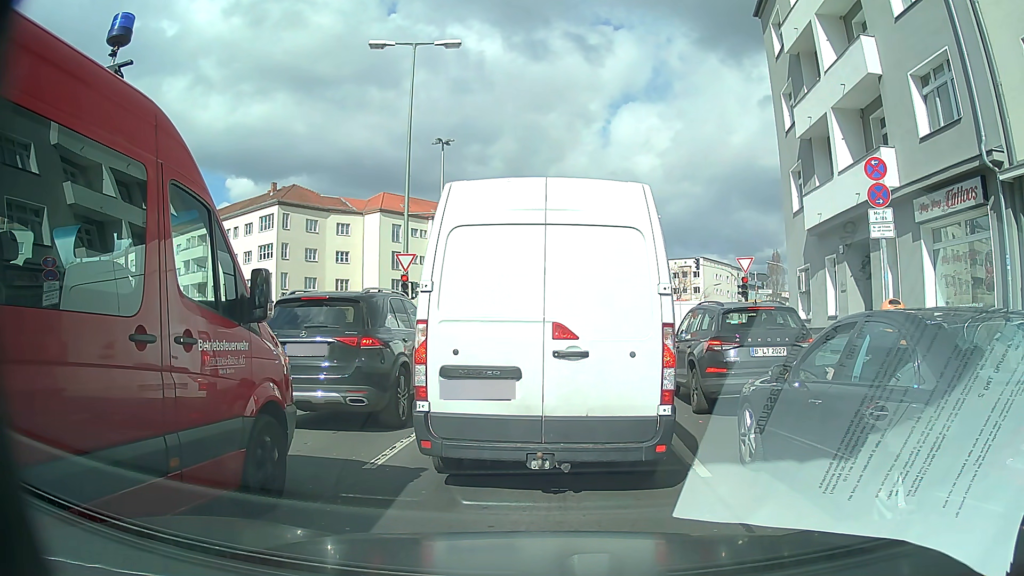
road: secondary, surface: asphalt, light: Day
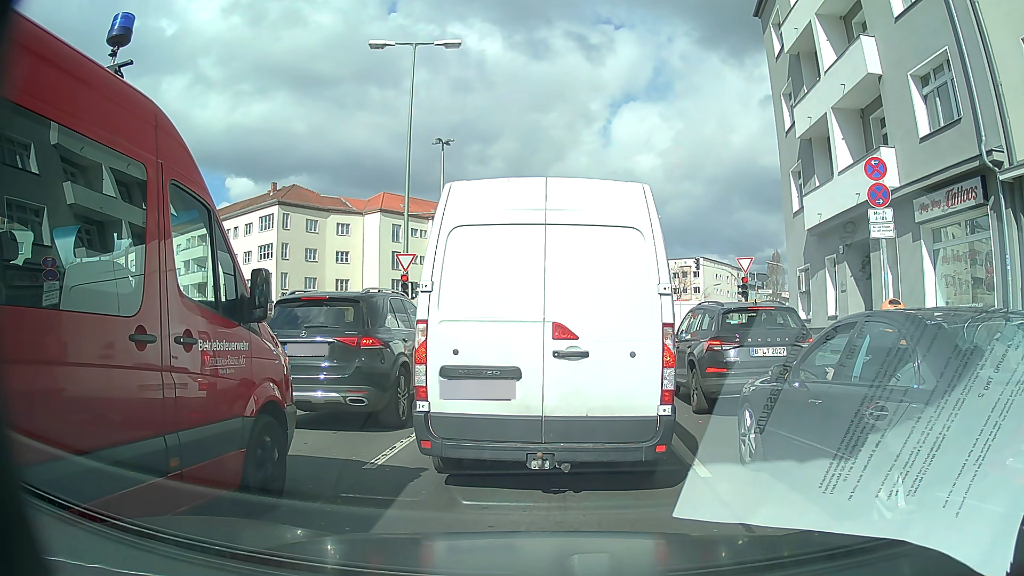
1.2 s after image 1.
(0.0, 0.0) m; 0°
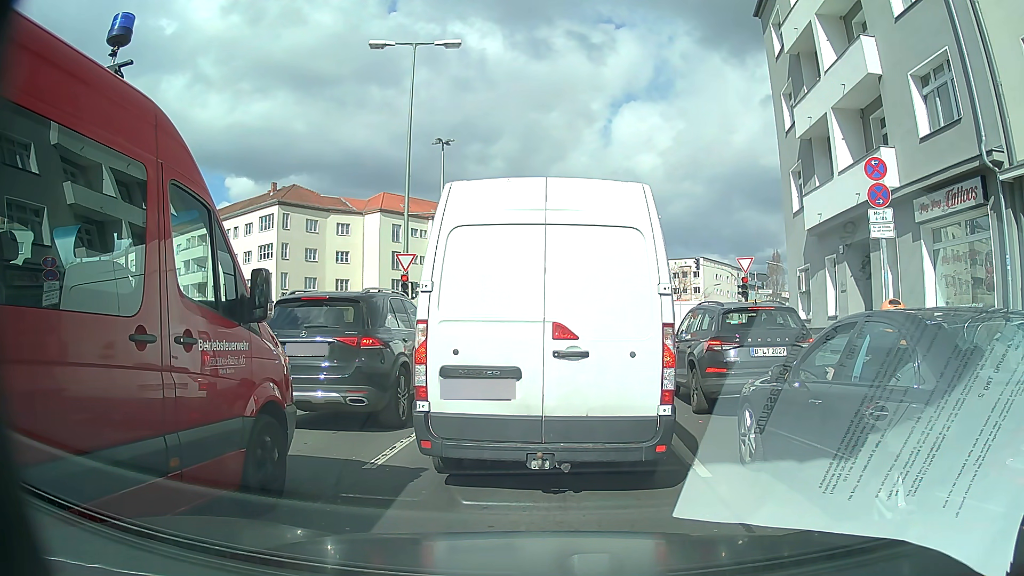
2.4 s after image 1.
(0.0, 0.0) m; 0°
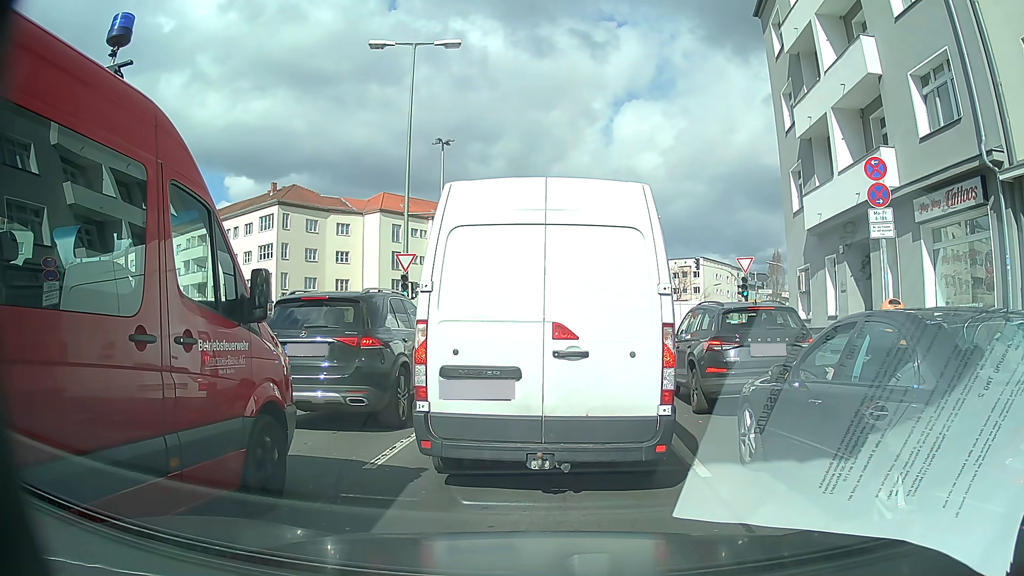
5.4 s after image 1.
(0.0, 0.0) m; 0°
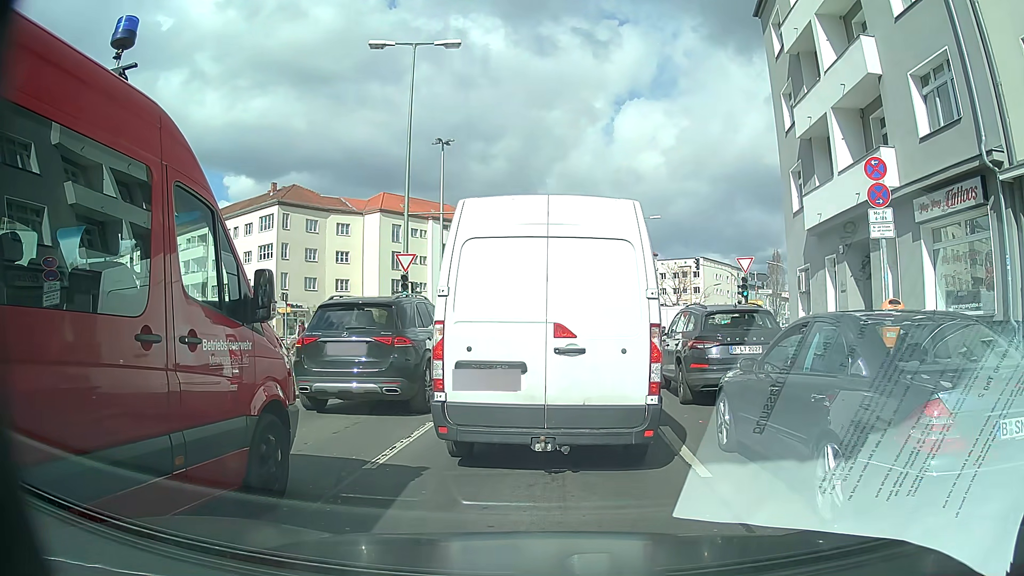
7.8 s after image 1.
(0.0, 0.0) m; 0°
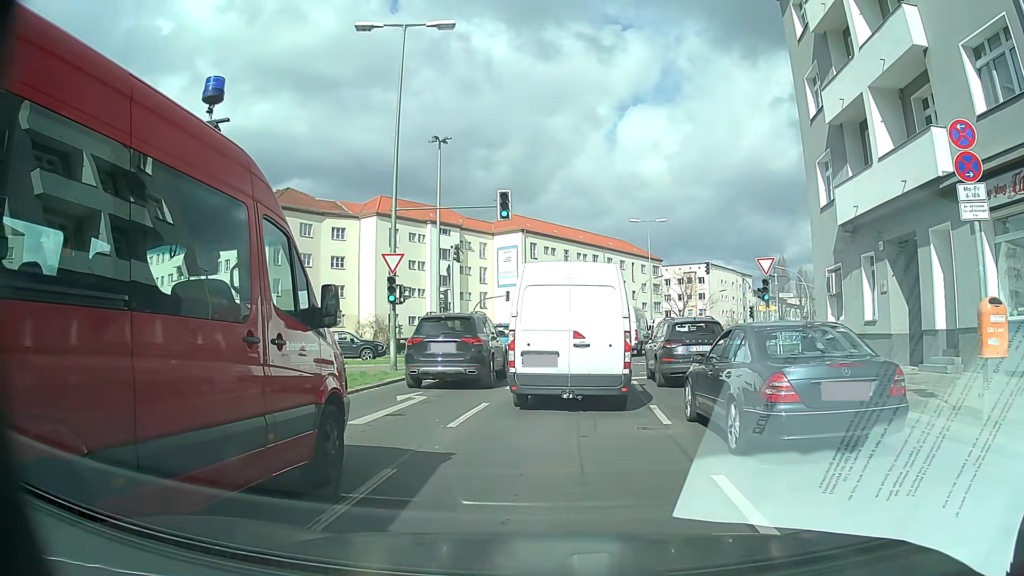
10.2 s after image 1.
(0.0, +2.9) m; +1°
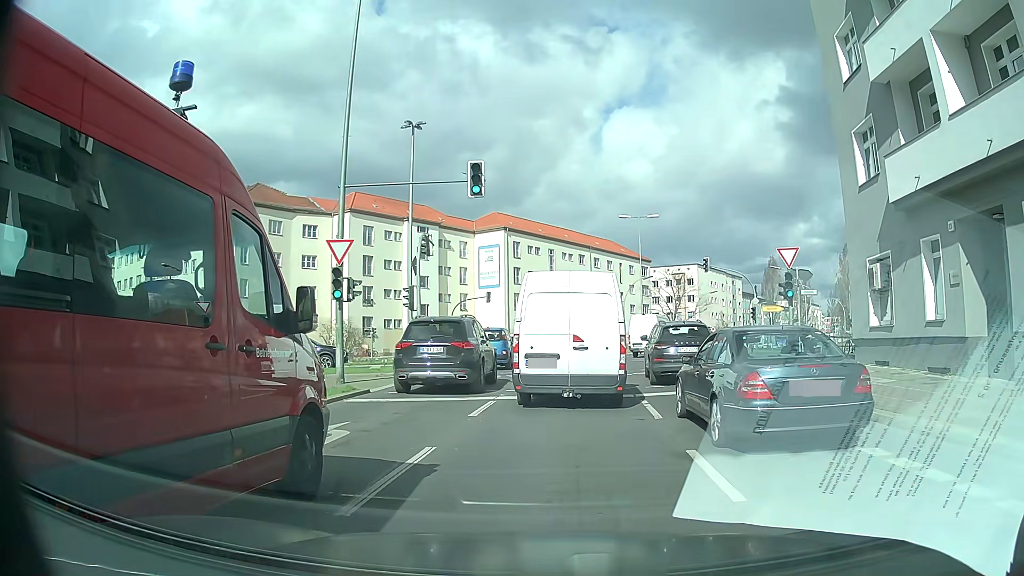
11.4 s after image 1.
(+0.1, +4.7) m; 0°
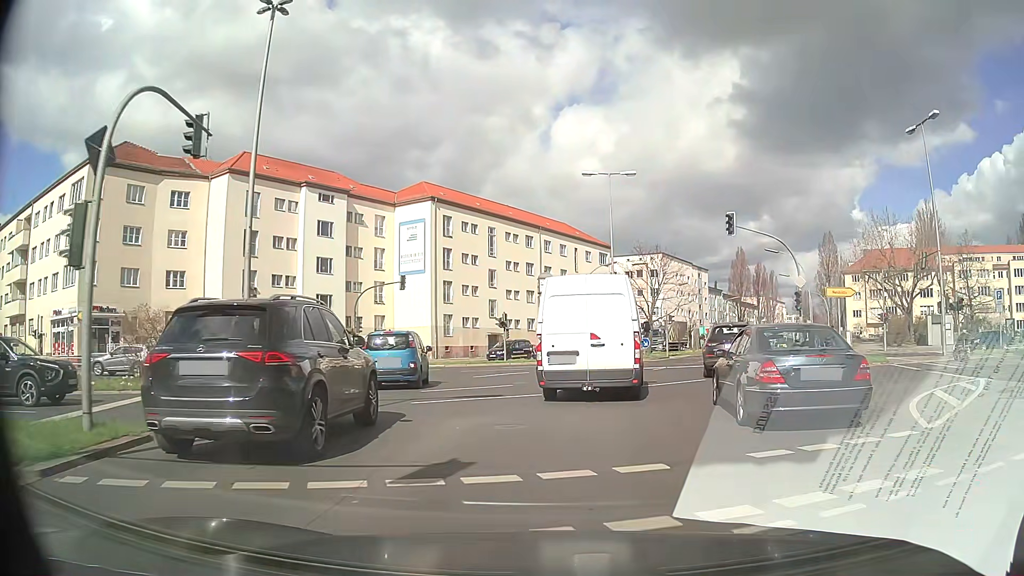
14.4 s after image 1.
(+0.8, +18.0) m; +5°
